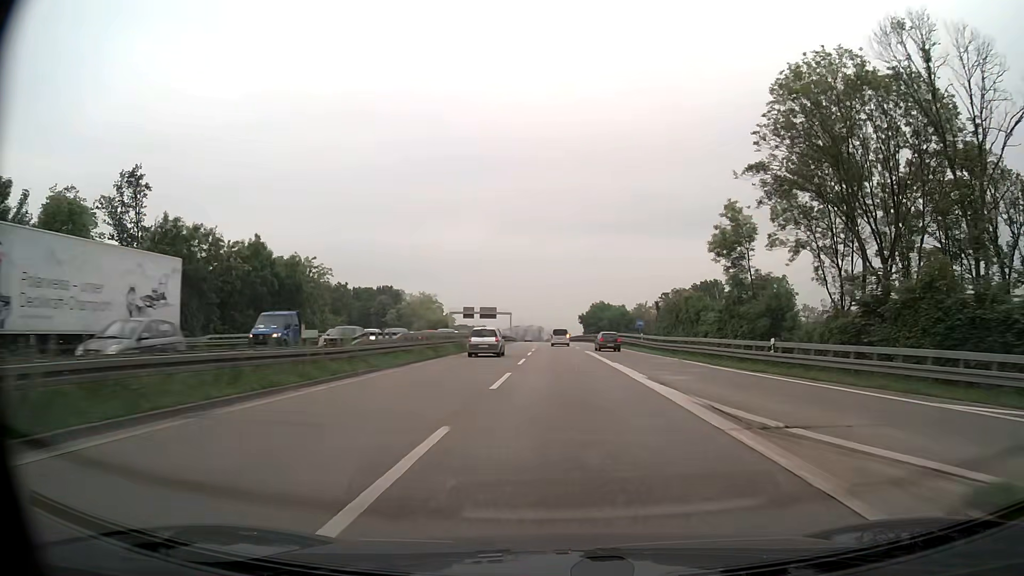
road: trunk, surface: asphalt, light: Day
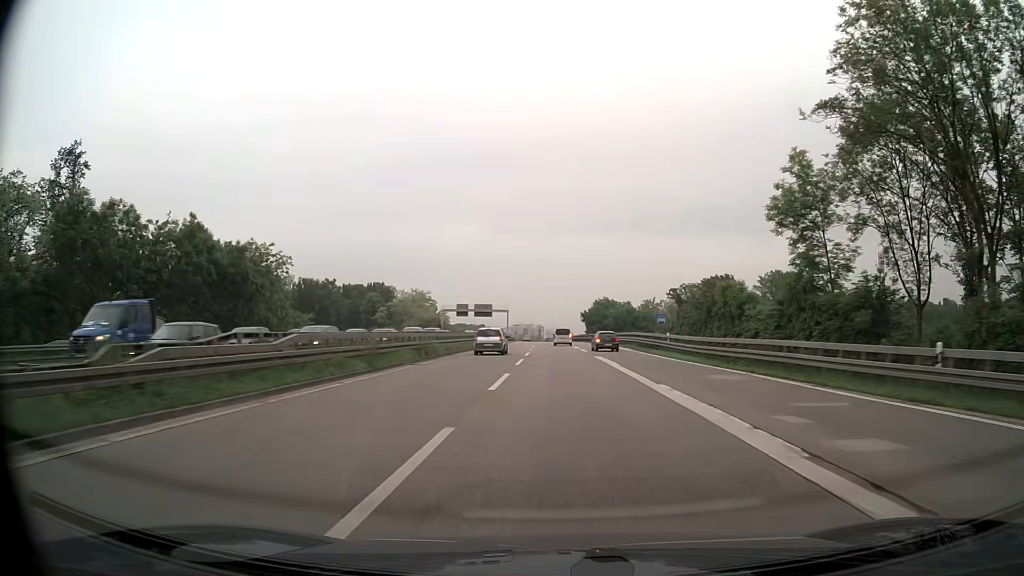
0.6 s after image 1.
(0.0, +12.4) m; 0°
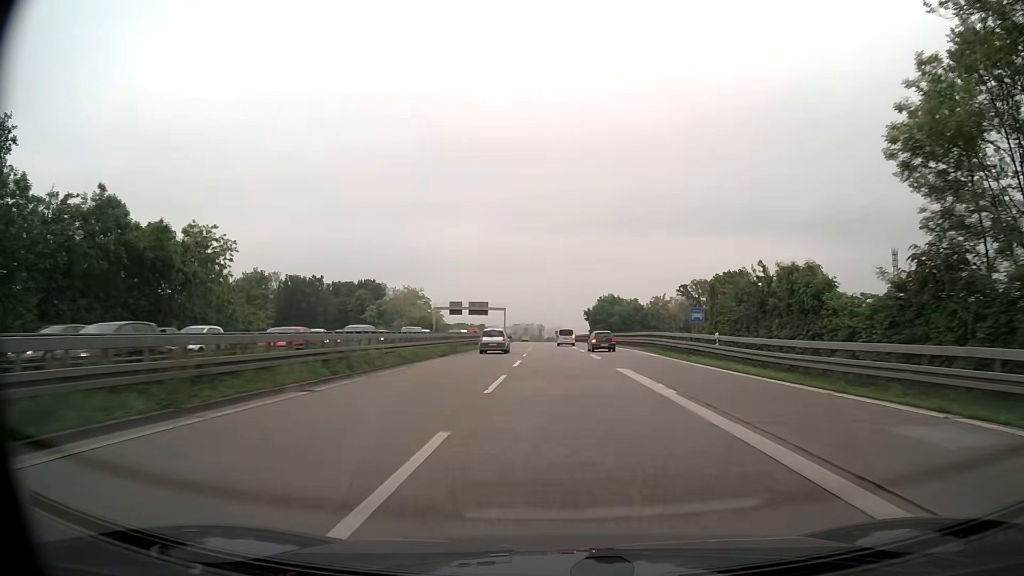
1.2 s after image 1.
(0.0, +12.4) m; 0°
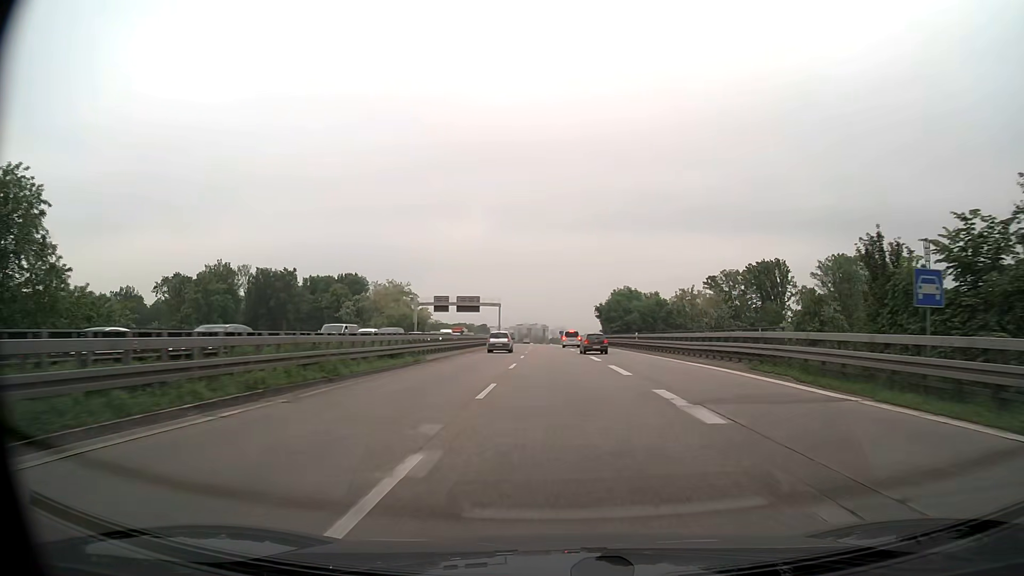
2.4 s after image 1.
(0.0, +24.7) m; 0°
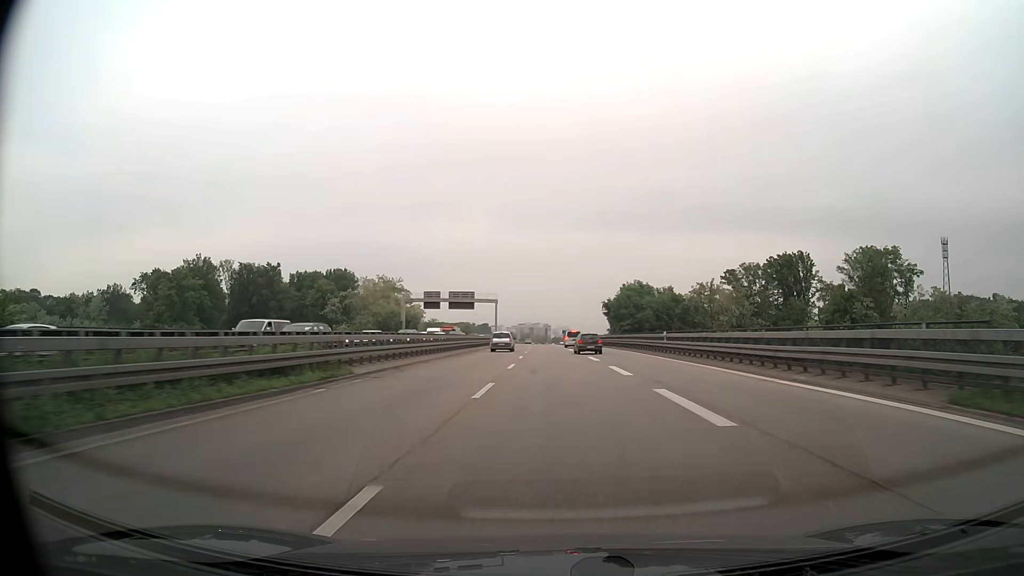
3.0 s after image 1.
(0.0, +12.3) m; 0°
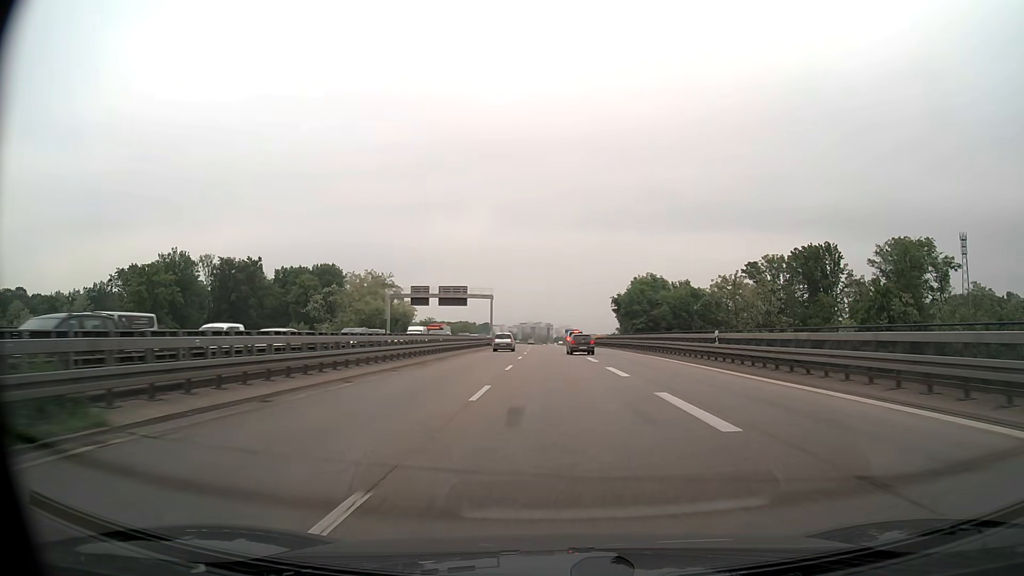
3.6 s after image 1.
(0.0, +12.3) m; 0°
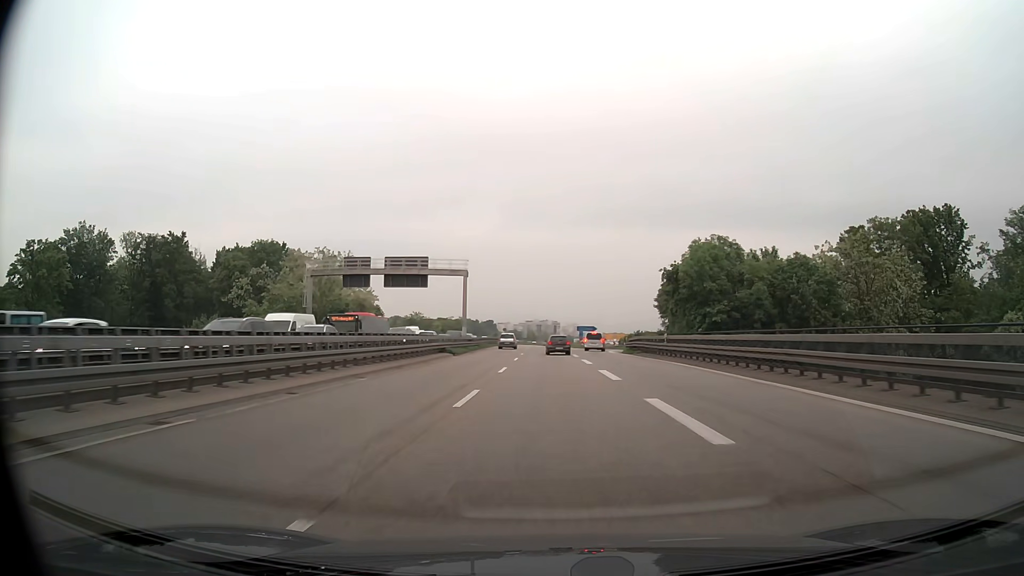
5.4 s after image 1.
(-0.3, +37.1) m; -1°
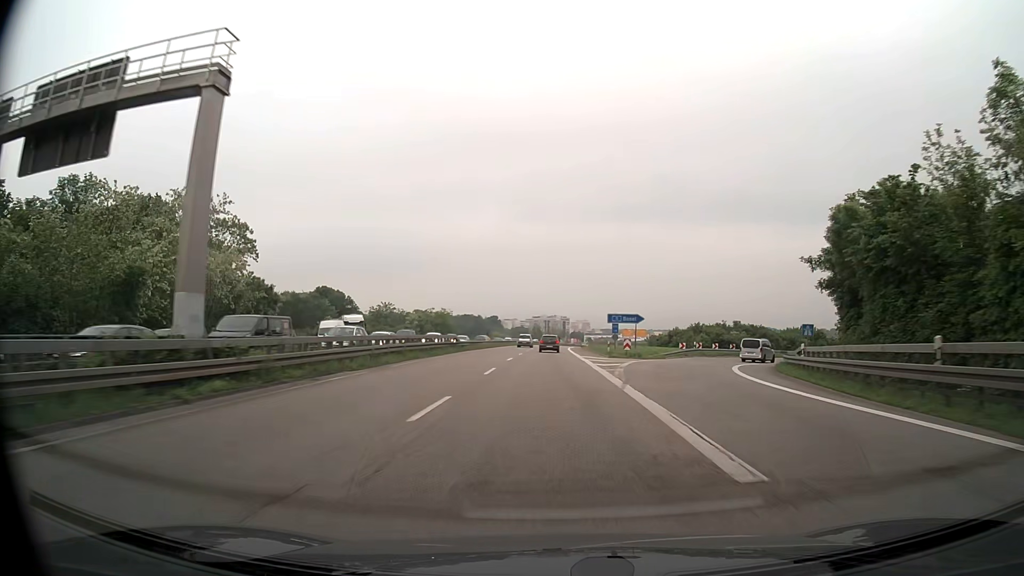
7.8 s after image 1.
(-0.3, +51.0) m; -1°
(0, +10) (0, +20) (0, +30) (0, +40) (0, +50) (0, +60) (0, +70) (0, +80) (0, +90) (+1, +100) m
